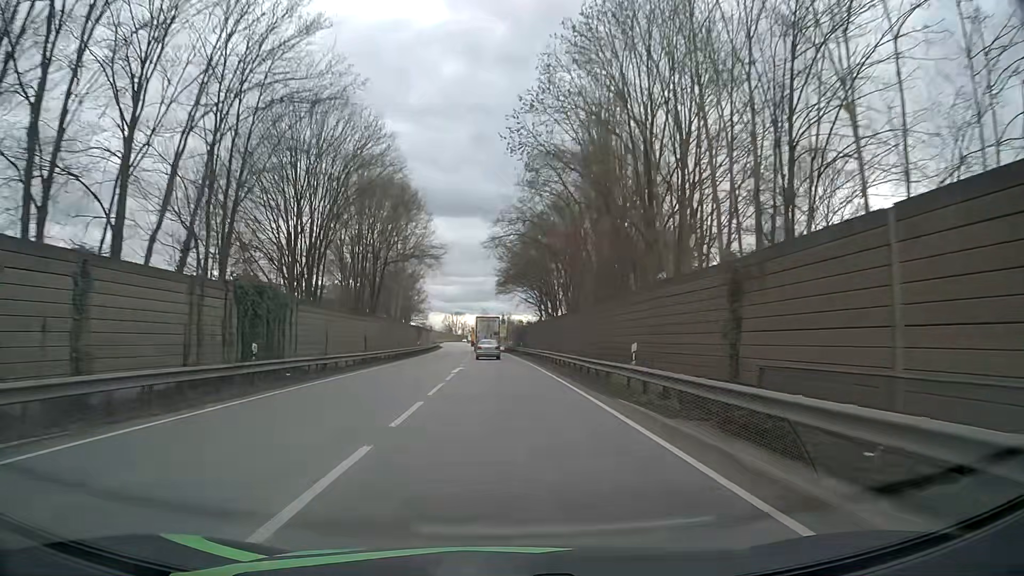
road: primary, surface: asphalt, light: Day
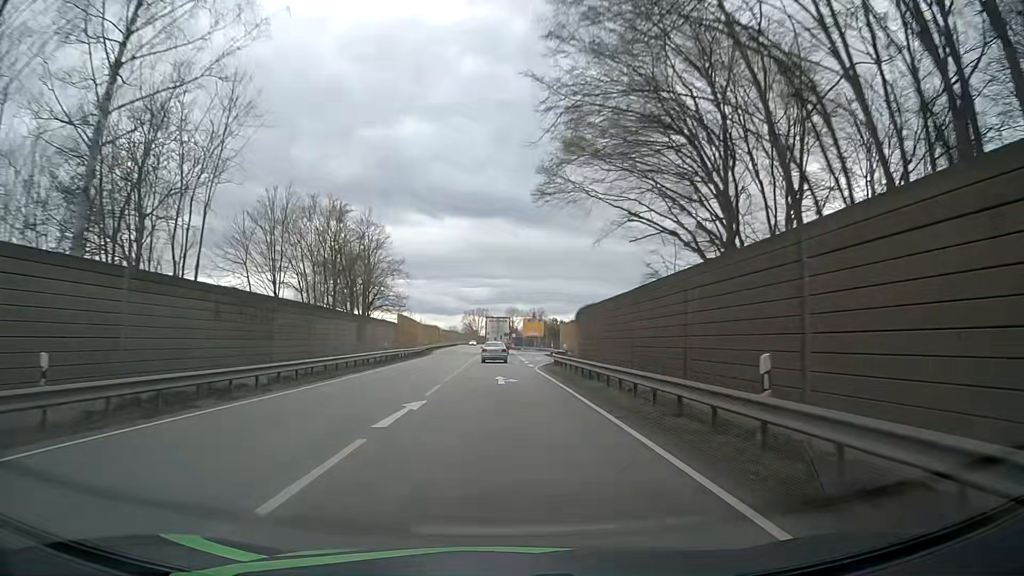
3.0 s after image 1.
(-1.2, +58.5) m; -2°
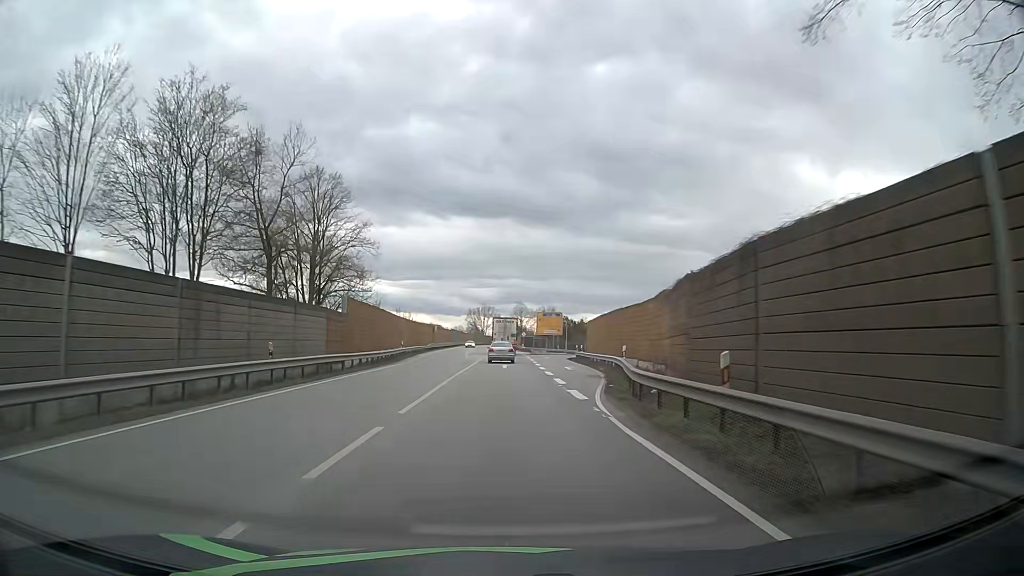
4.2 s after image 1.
(-0.3, +22.5) m; -1°
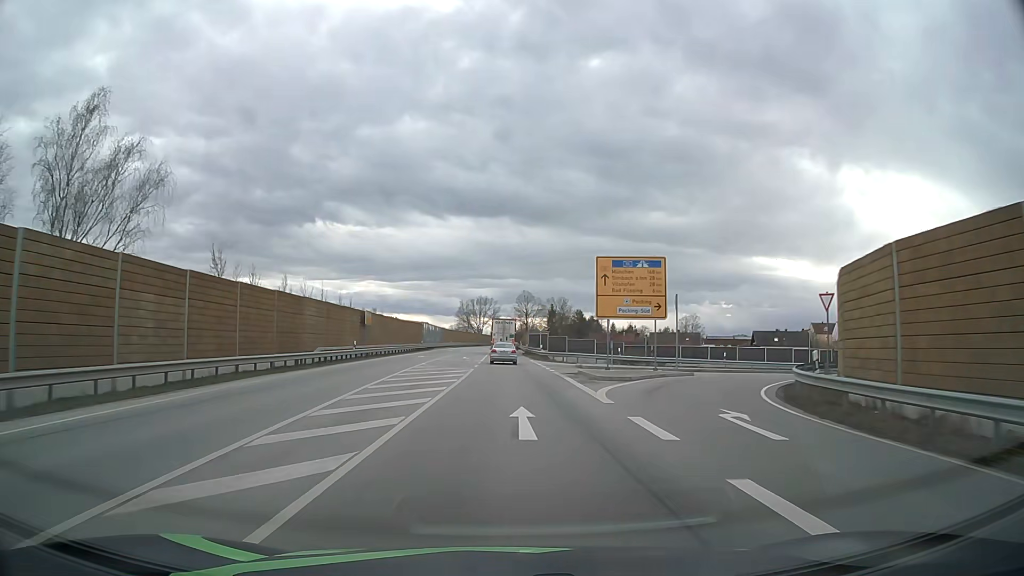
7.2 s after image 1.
(-0.1, +54.6) m; 0°
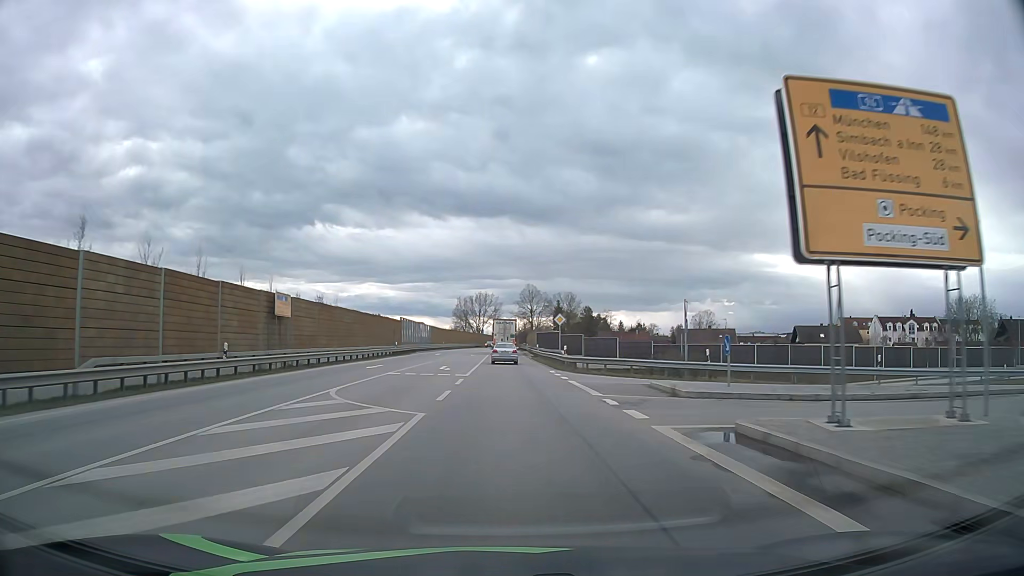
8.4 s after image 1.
(0.0, +21.6) m; 0°
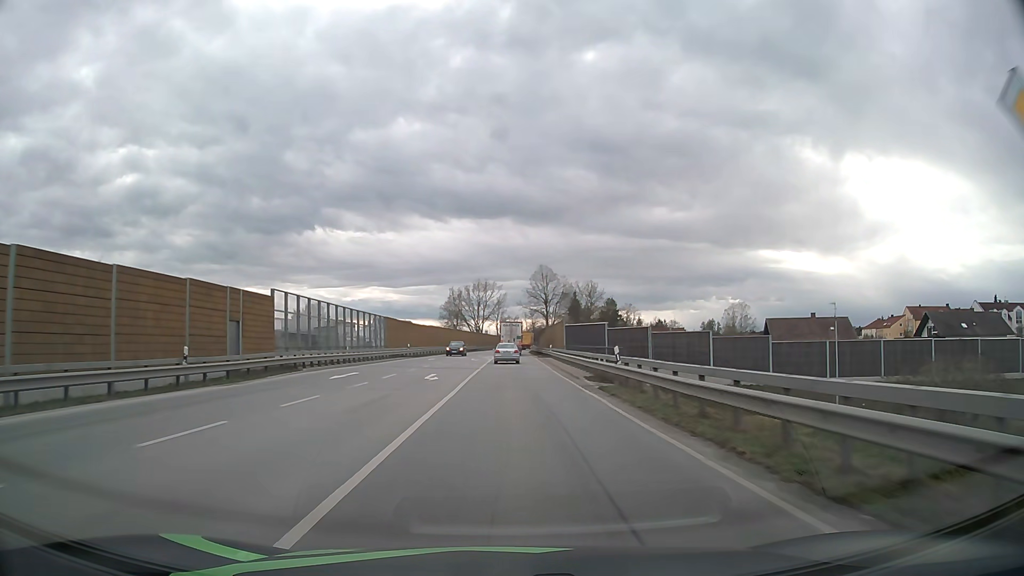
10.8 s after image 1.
(-0.3, +43.3) m; 0°
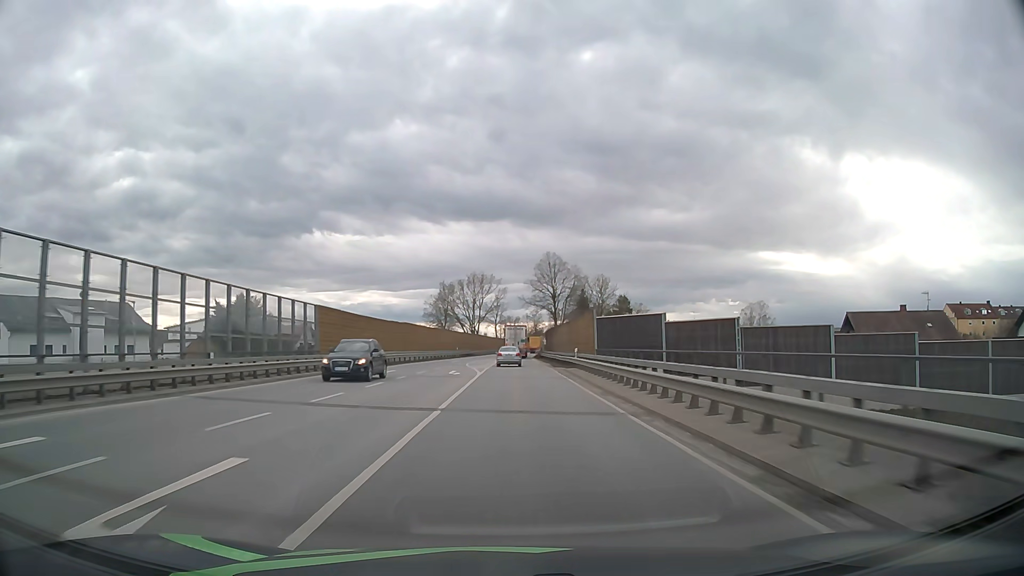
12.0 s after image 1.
(-0.1, +22.1) m; 0°
